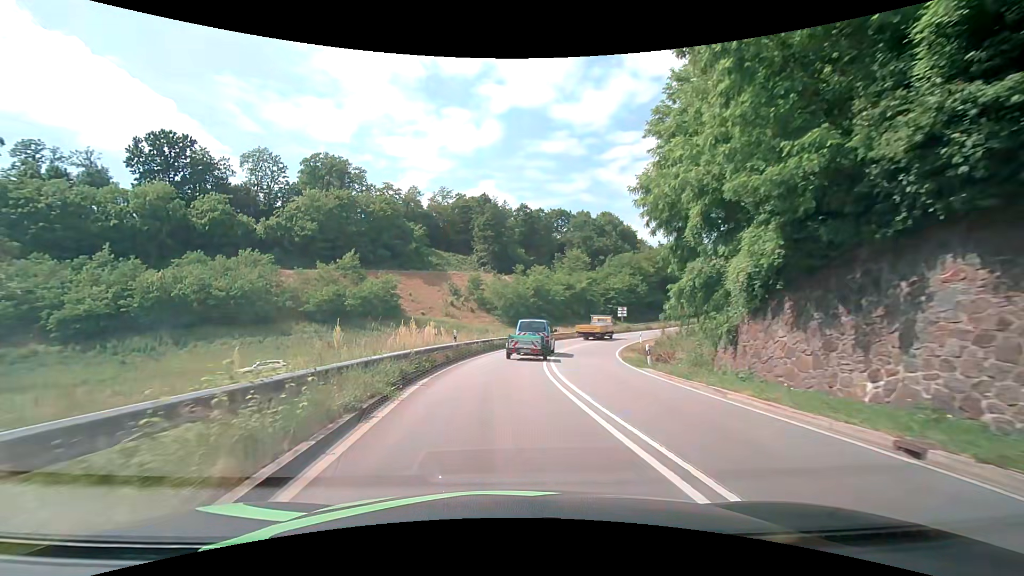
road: primary_link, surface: asphalt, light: Day
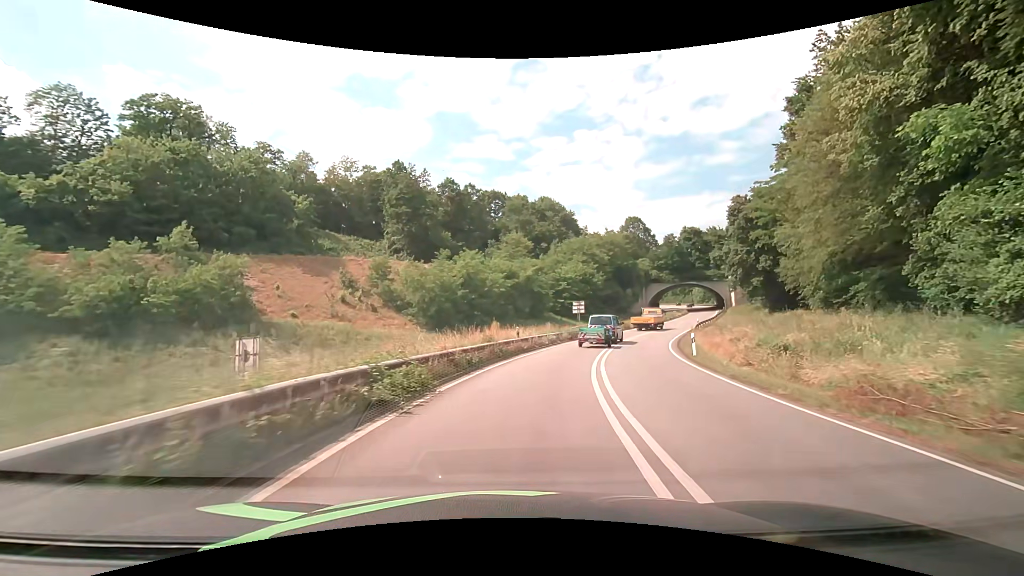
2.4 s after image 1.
(+0.5, +28.2) m; +7°
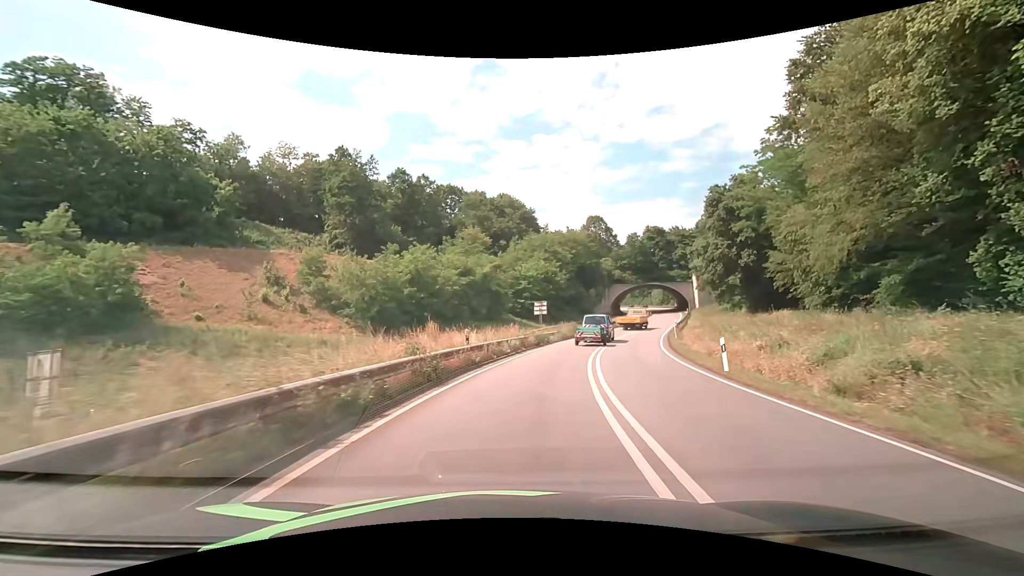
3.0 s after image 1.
(+0.4, +8.2) m; +5°
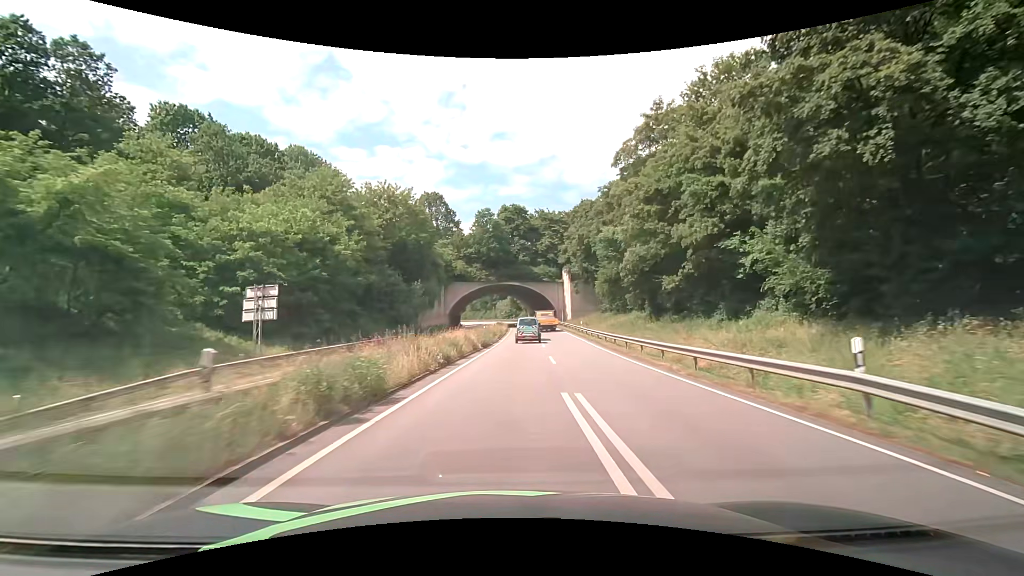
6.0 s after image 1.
(+9.4, +46.2) m; +19°
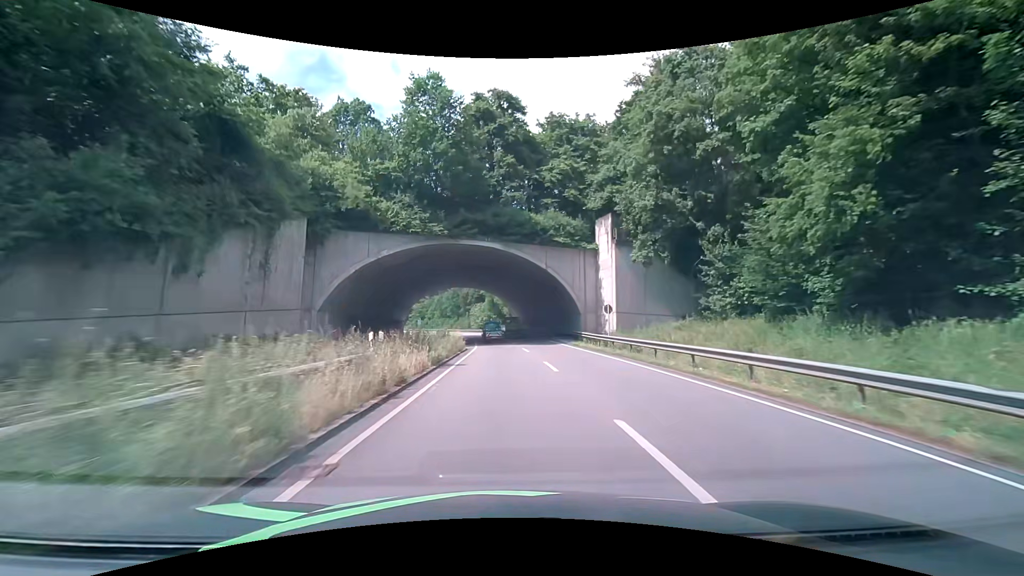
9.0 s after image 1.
(+2.1, +51.6) m; +2°
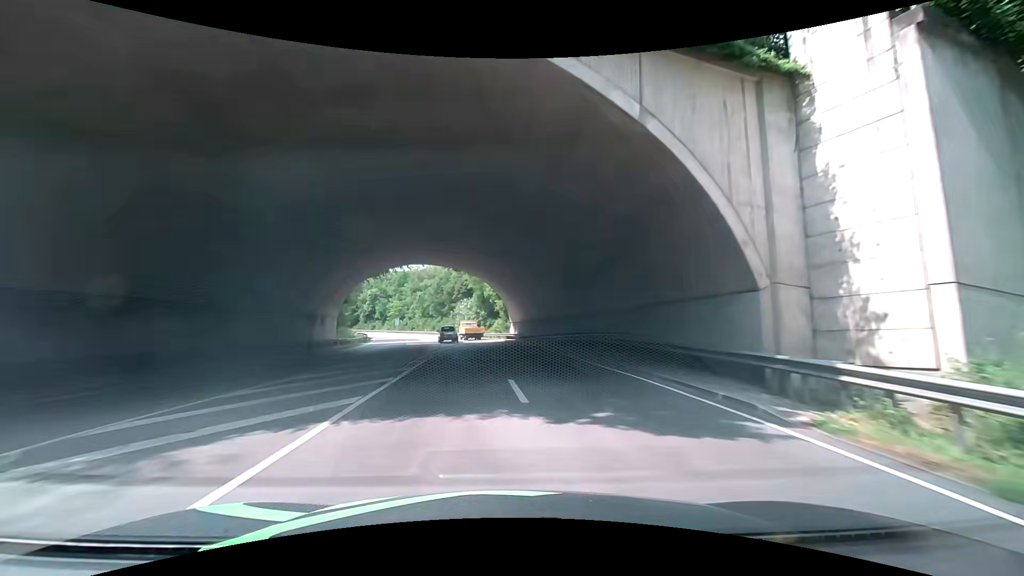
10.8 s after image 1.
(+0.3, +30.7) m; +1°
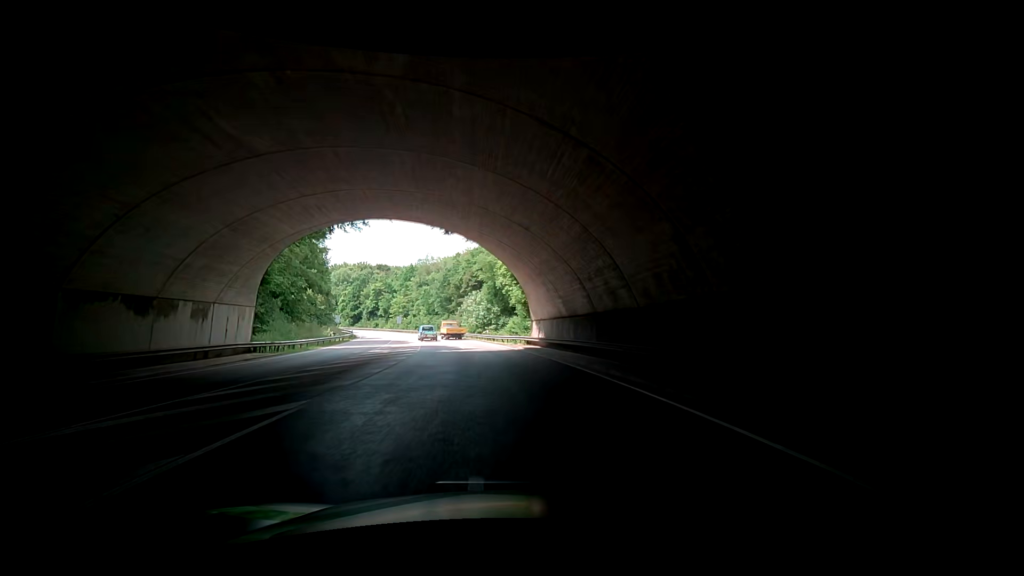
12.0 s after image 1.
(-0.3, +20.7) m; -3°
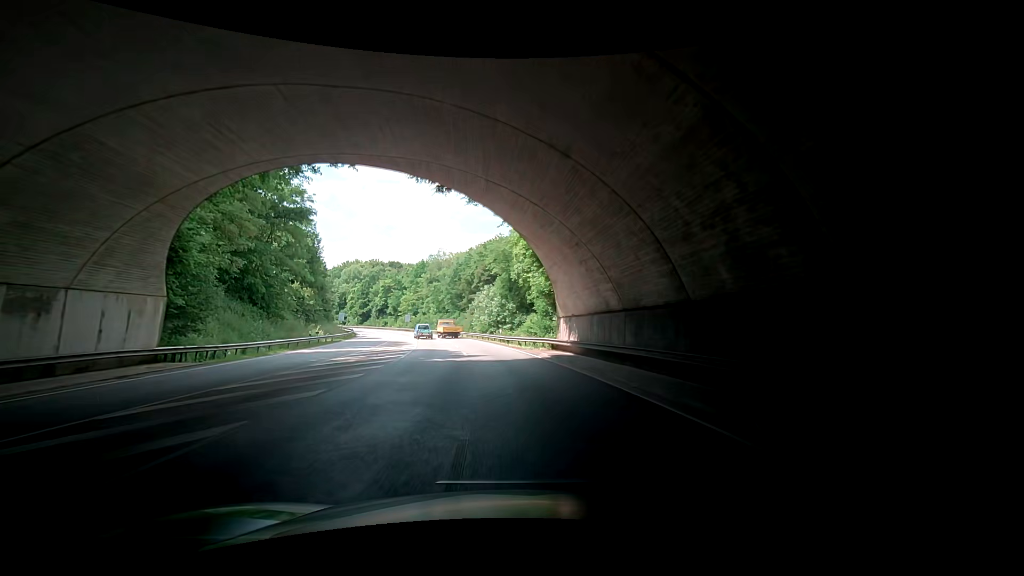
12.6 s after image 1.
(-0.3, +10.4) m; -3°
(0, +10) (0, +20) (-1, +30) (-1, +40) (-2, +50) (-3, +60) (-5, +70) (-7, +79) (-9, +89) (-12, +99) m
